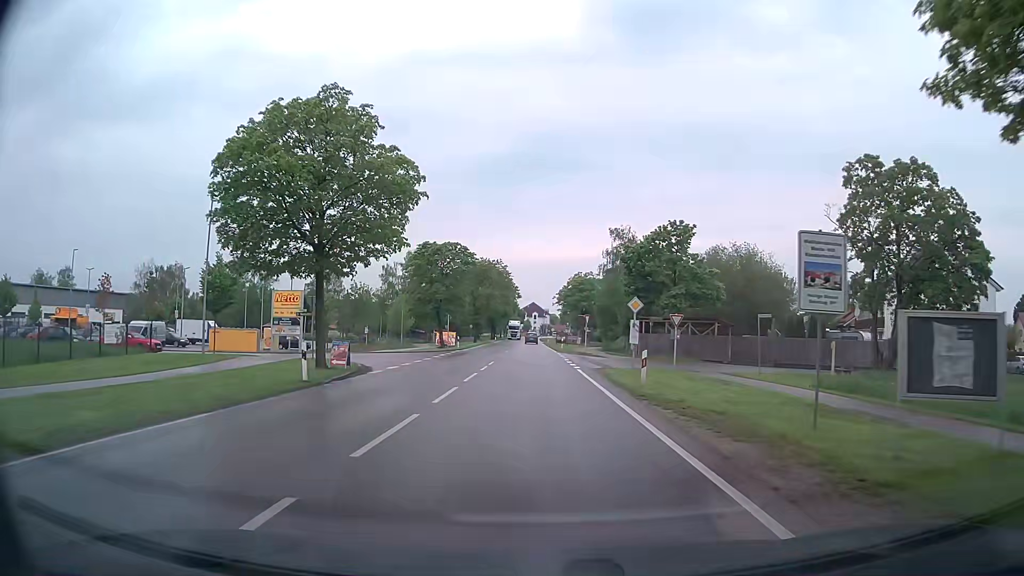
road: tertiary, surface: asphalt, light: Day
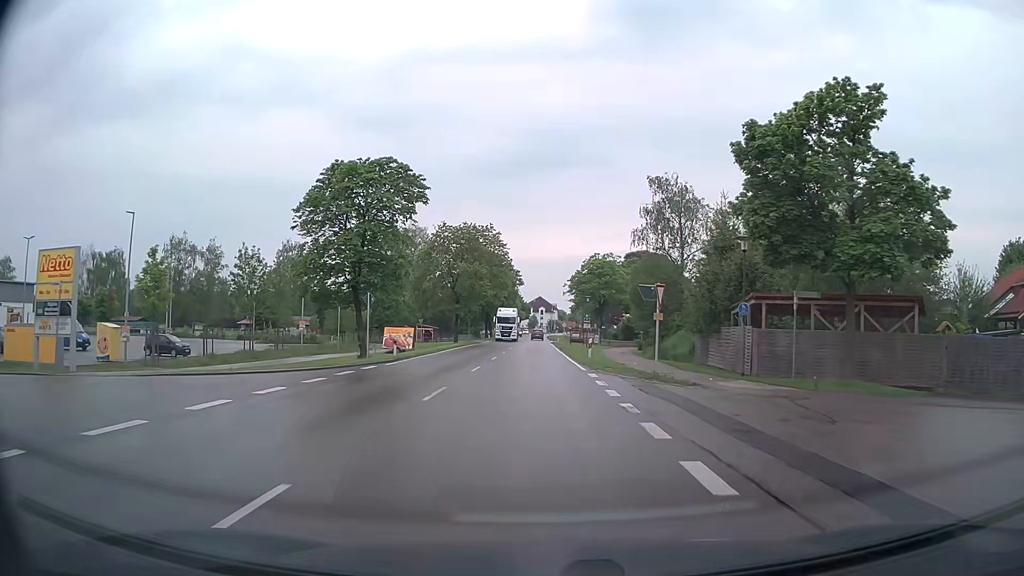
(-0.7, +27.5) m; -2°
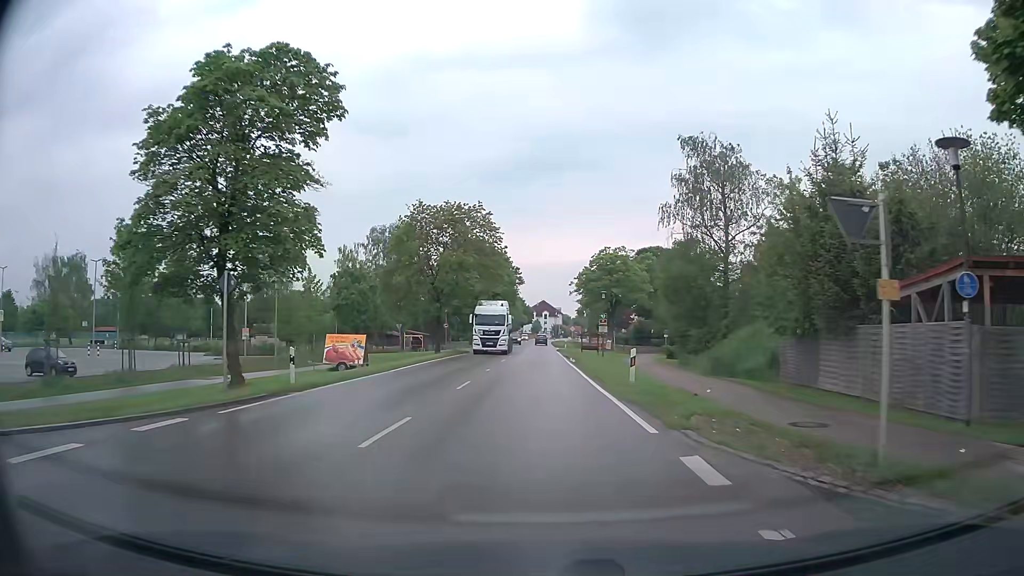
(0.0, +13.7) m; 0°
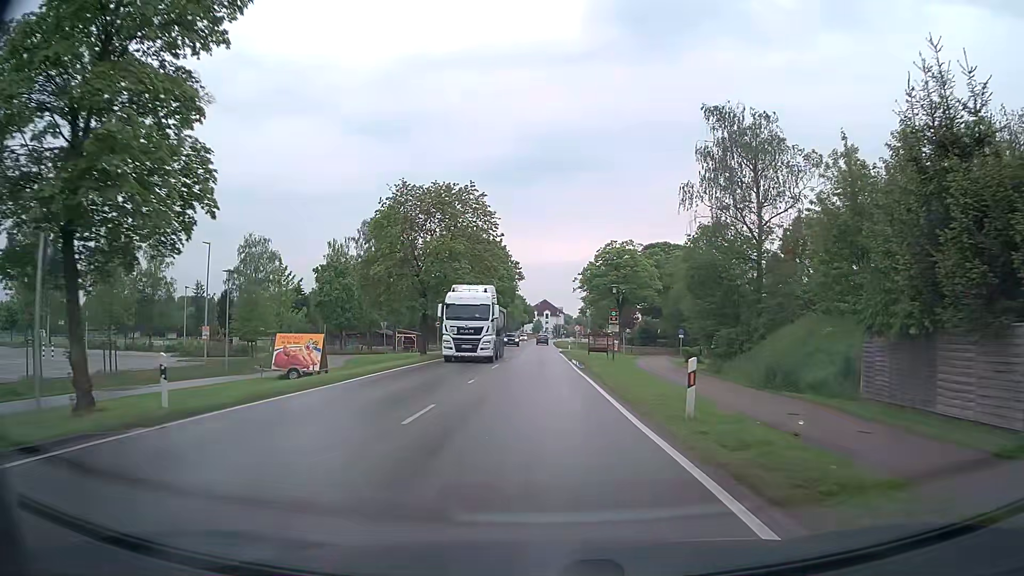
(0.0, +6.8) m; 0°
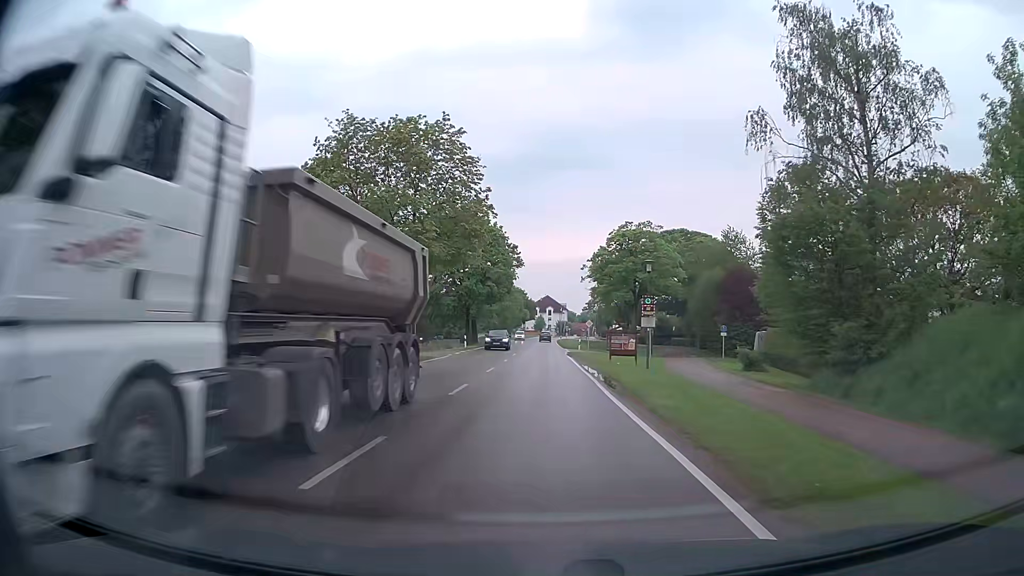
(0.0, +13.7) m; 0°
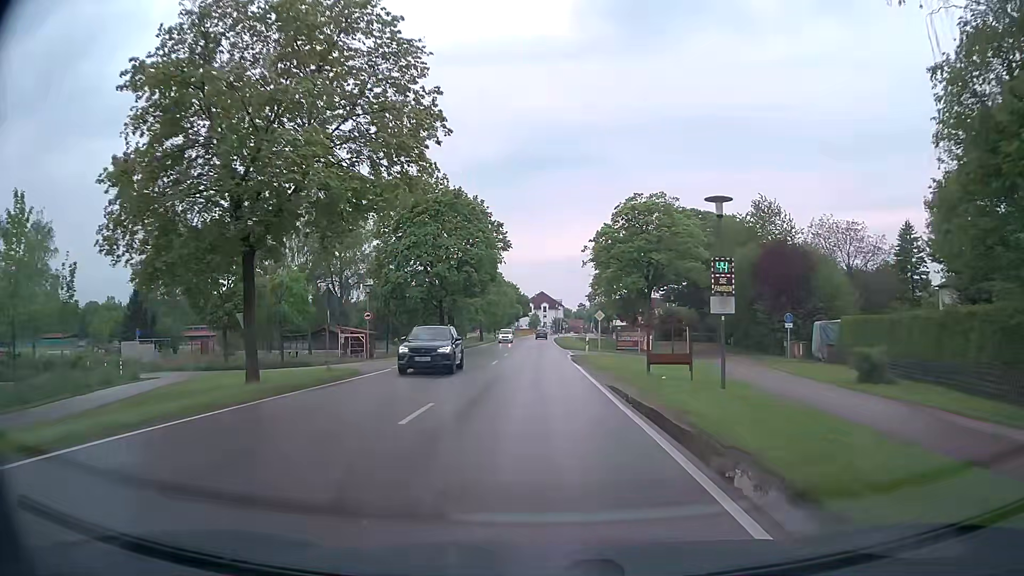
(0.0, +13.8) m; 0°
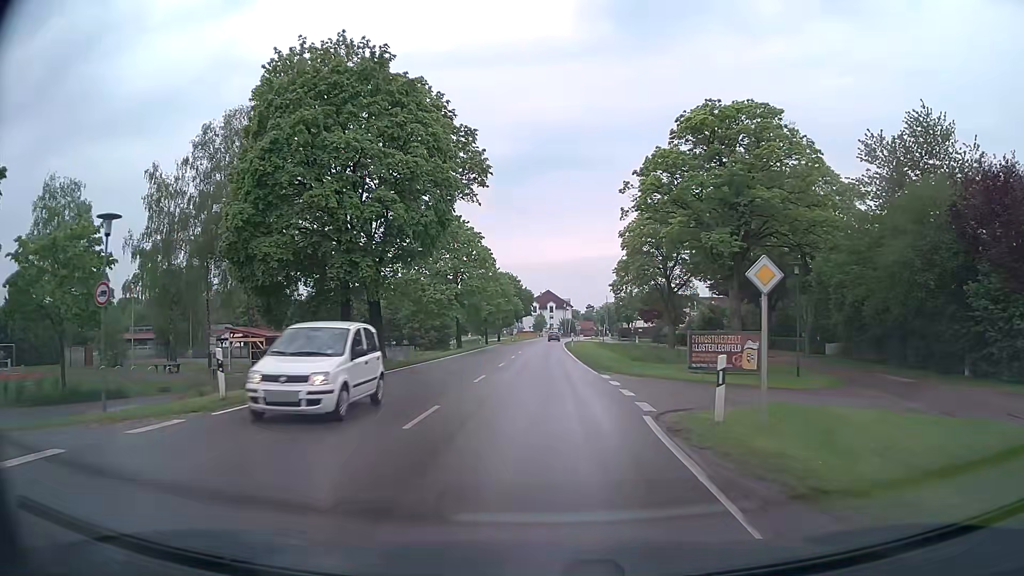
(-0.2, +27.6) m; -1°
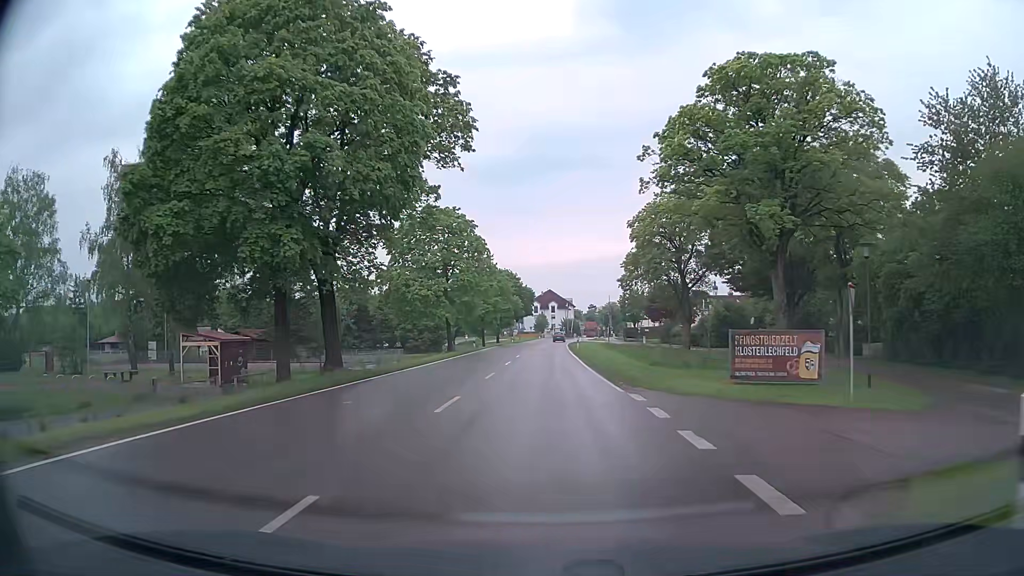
(0.0, +6.9) m; 0°
(0, +10) (0, +20) (0, +30) (0, +40) (+1, +50) (+1, +60) (+1, +70) (+1, +80) (+2, +90) (+2, +100) m
